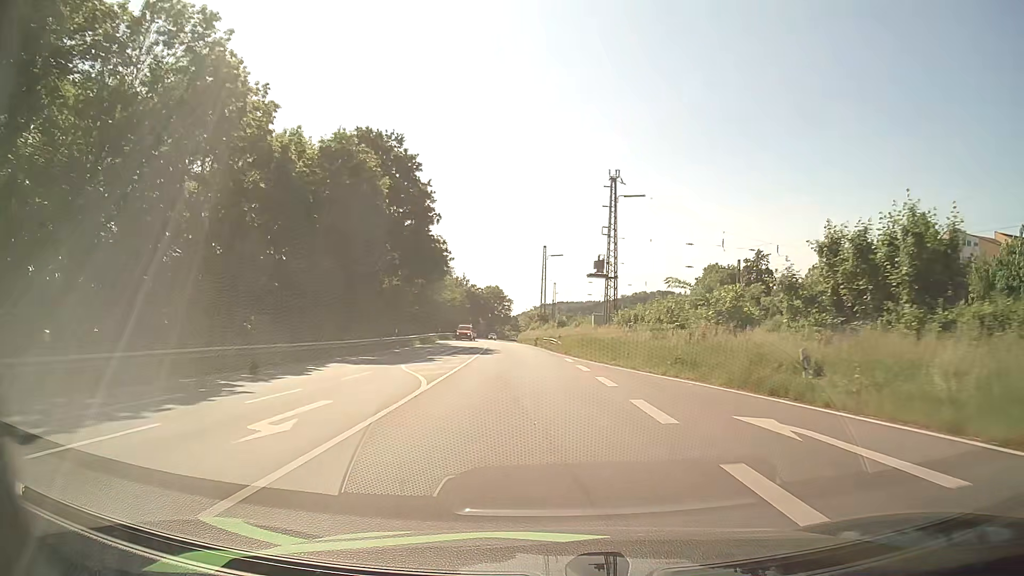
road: primary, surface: asphalt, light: Day
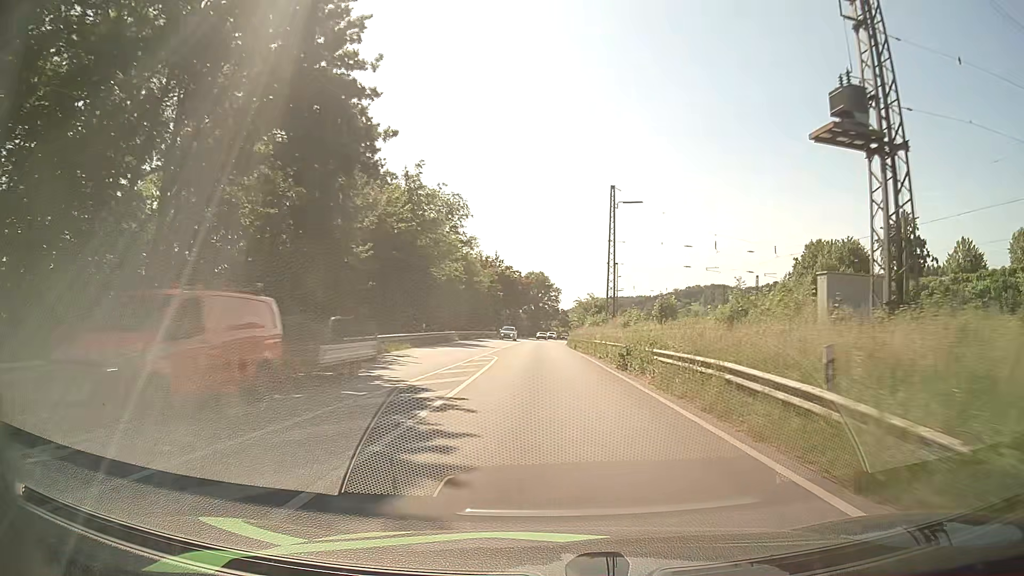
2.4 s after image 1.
(-2.2, +38.3) m; -5°
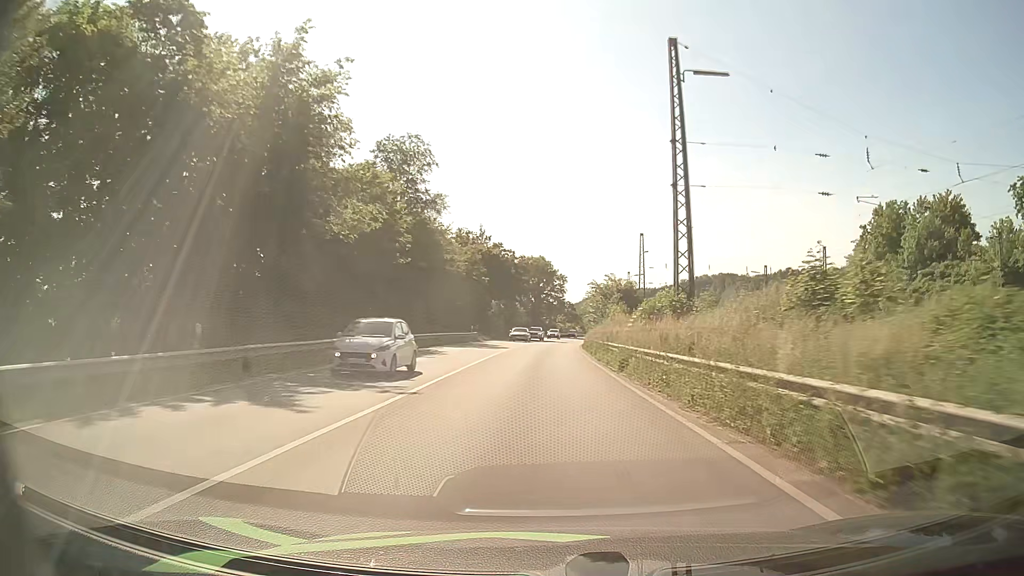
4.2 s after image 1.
(-0.1, +29.8) m; 0°
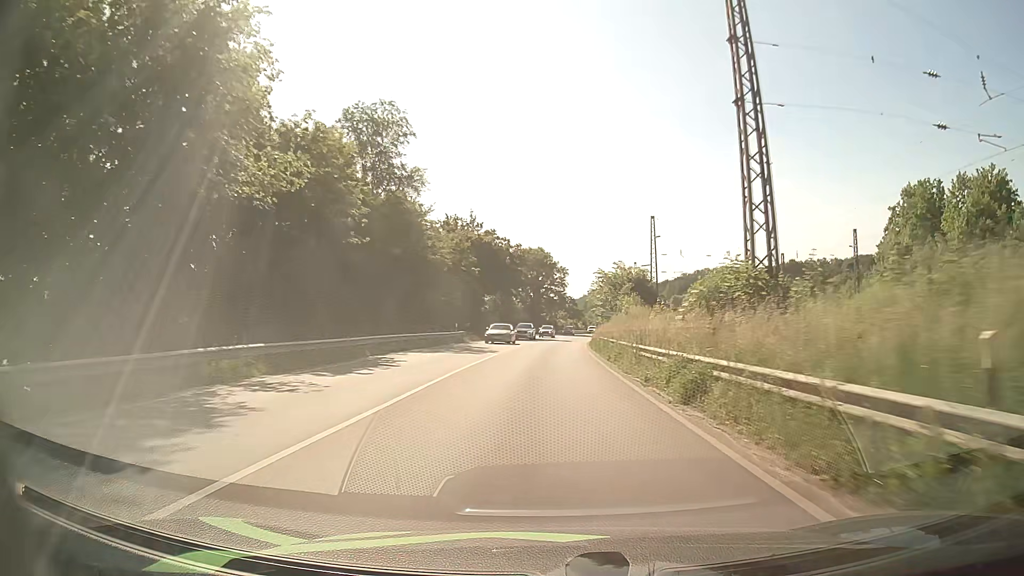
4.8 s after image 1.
(0.0, +10.2) m; 0°
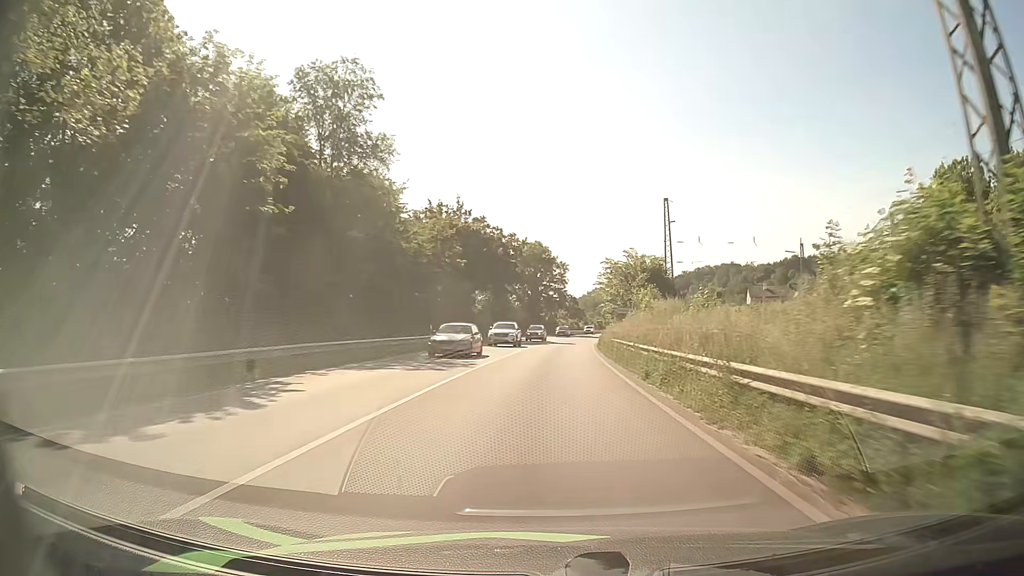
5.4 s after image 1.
(0.0, +10.3) m; 0°
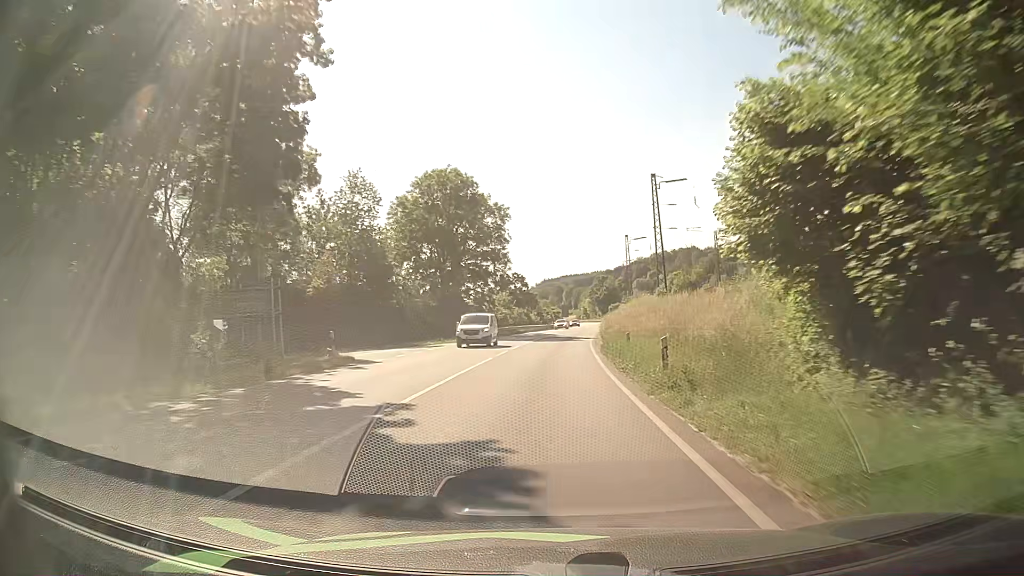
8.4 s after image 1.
(+1.7, +53.1) m; +4°
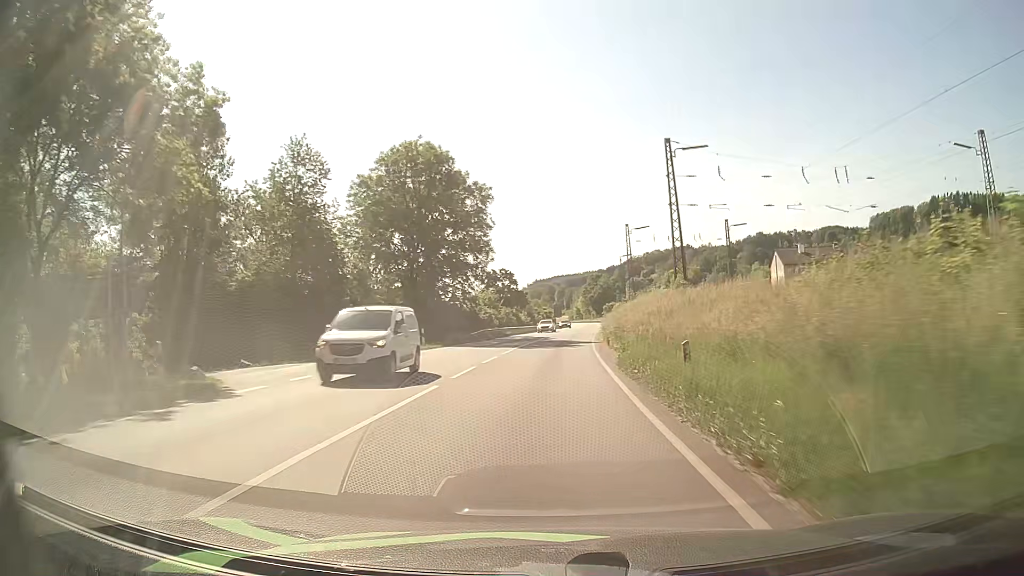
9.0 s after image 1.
(+0.1, +10.7) m; +1°
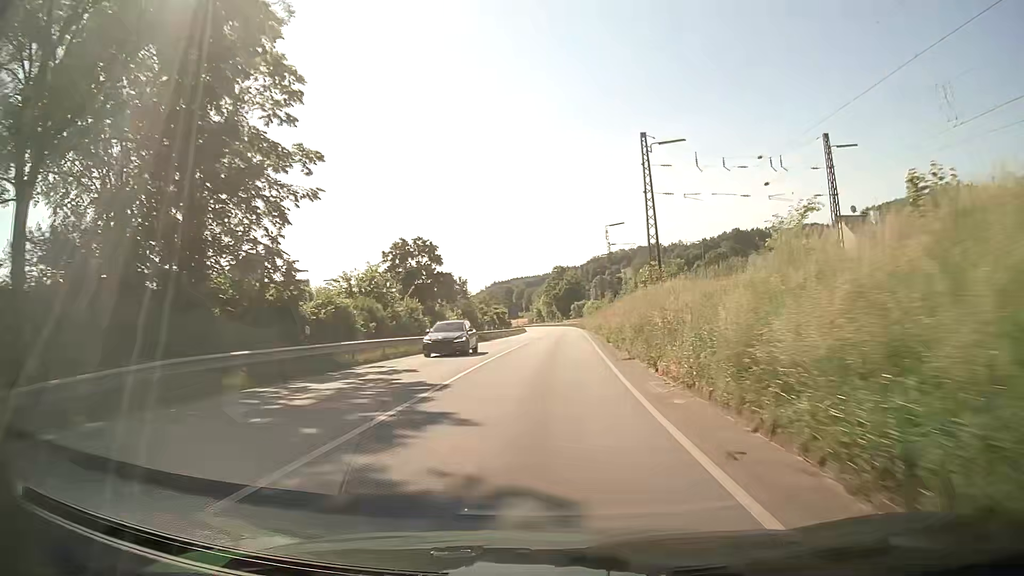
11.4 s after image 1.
(+0.7, +42.0) m; +3°
(0, +10) (0, +20) (+1, +30) (+1, +40) (+1, +50) (+2, +60) (+2, +70) (+2, +80) (+3, +90) (+3, +100) m
